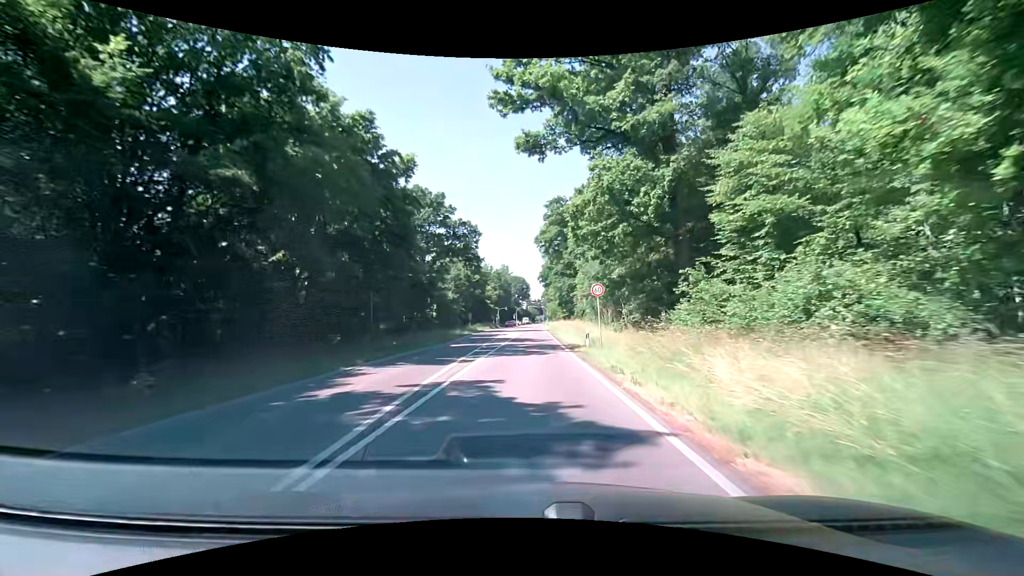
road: secondary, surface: asphalt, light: Day
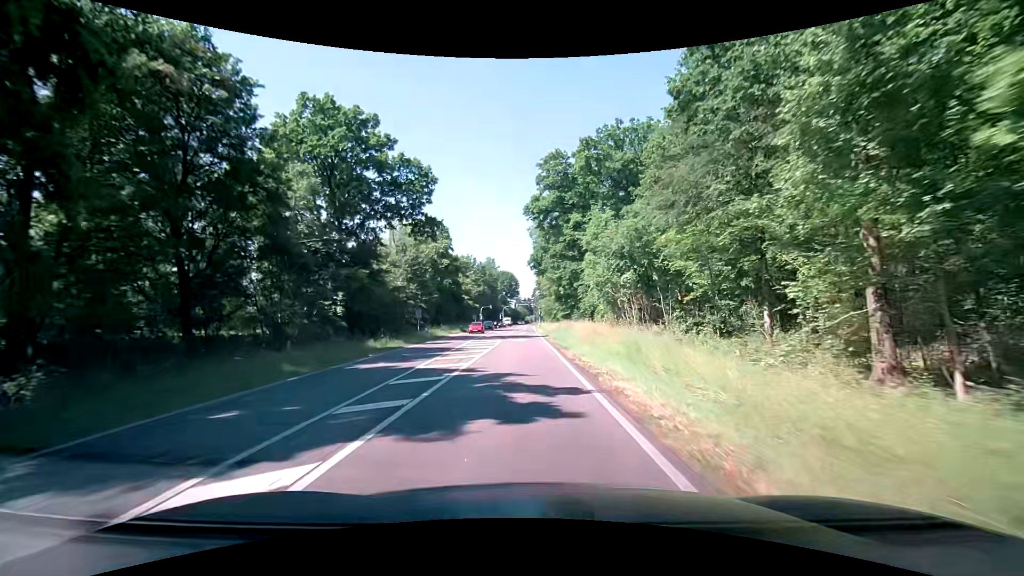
(+0.4, +25.5) m; +1°
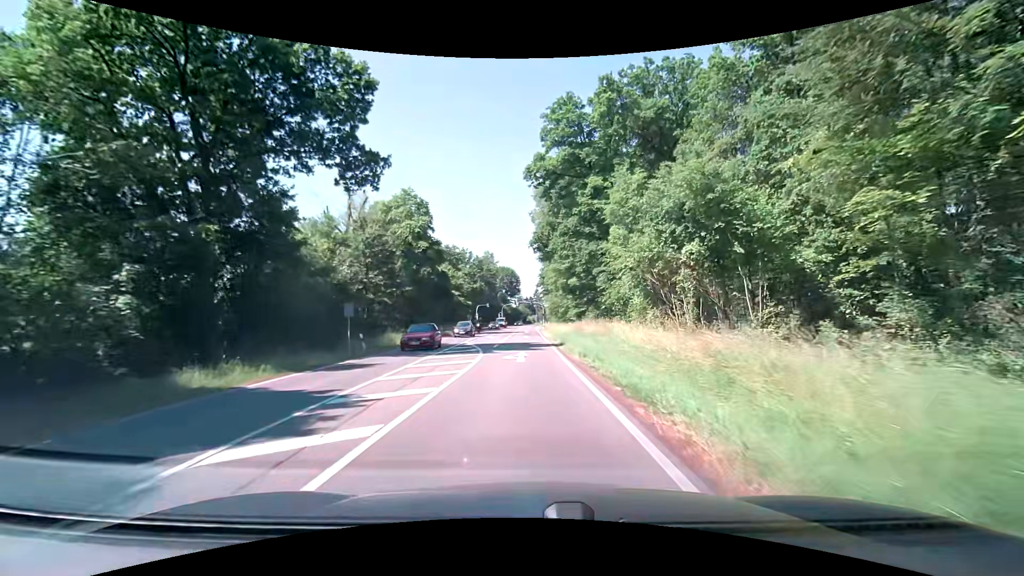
(-0.1, +16.7) m; -1°
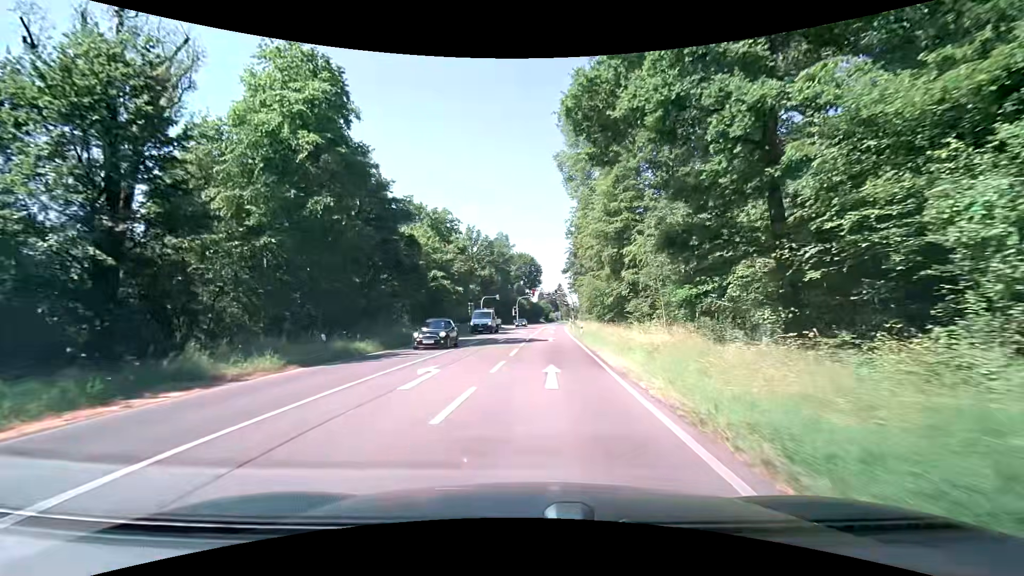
(0.0, +31.8) m; -3°
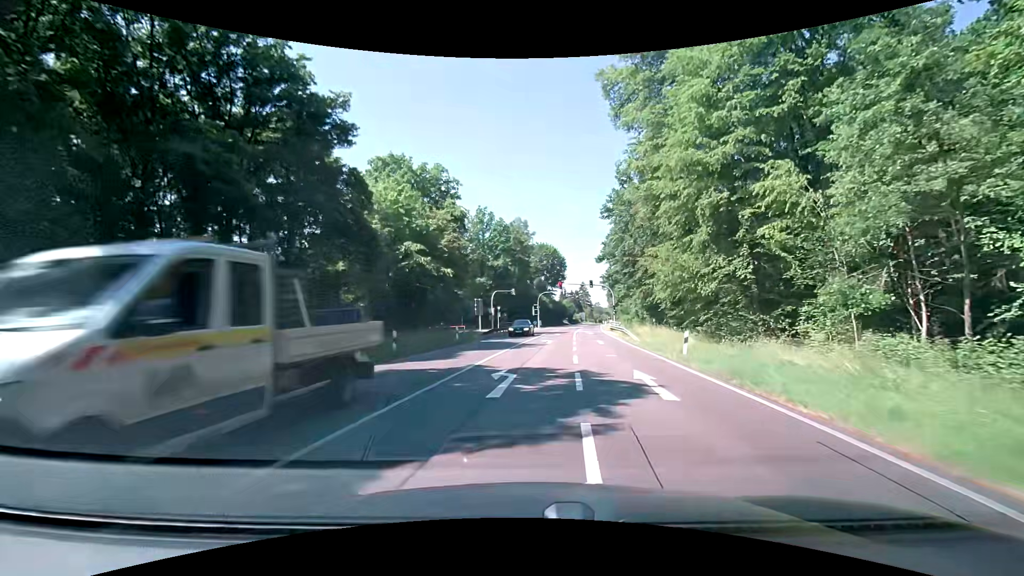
(-0.5, +21.0) m; -2°
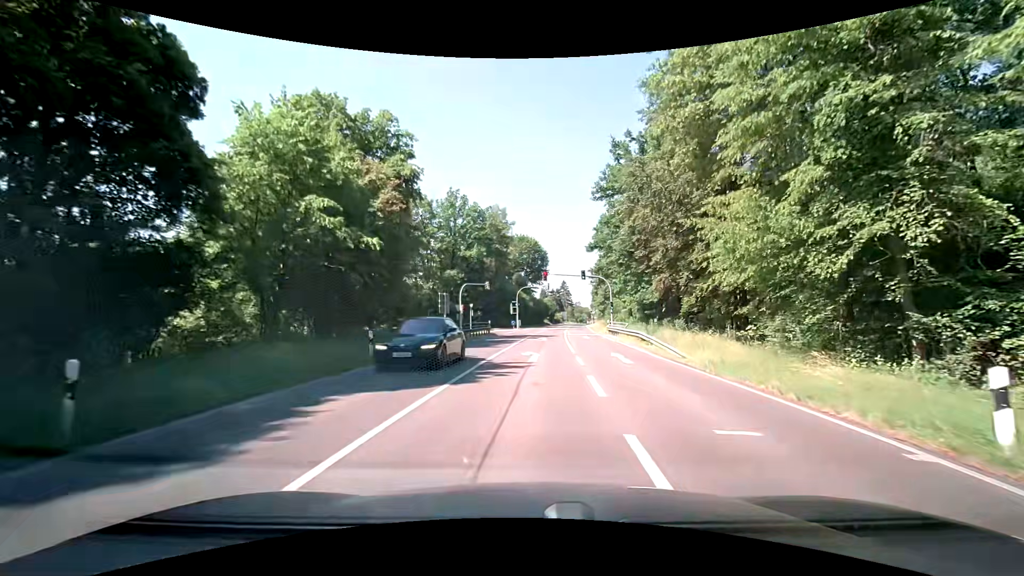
(+0.3, +12.6) m; +2°
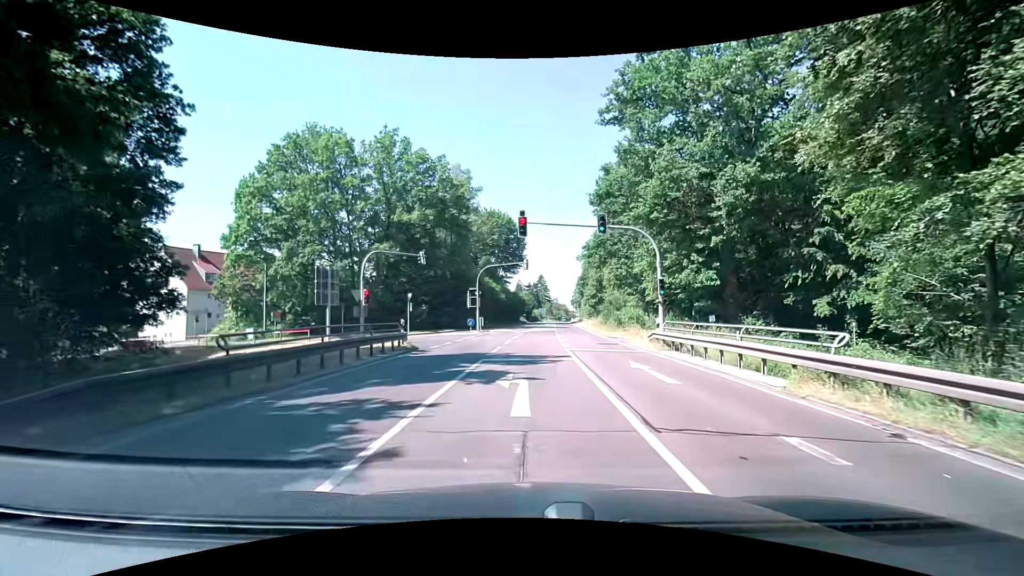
(+0.9, +25.6) m; +4°
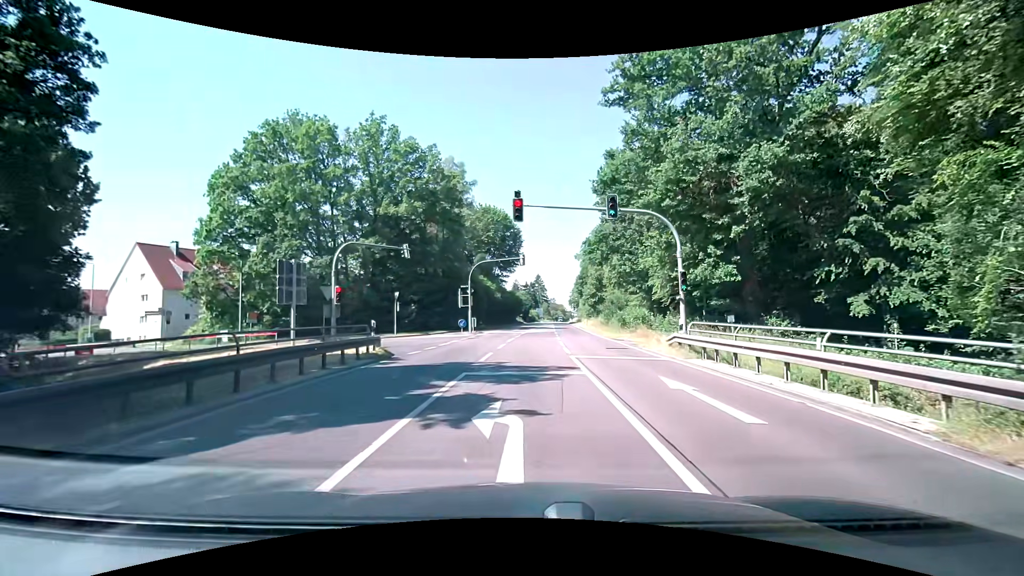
(0.0, +3.7) m; 0°
